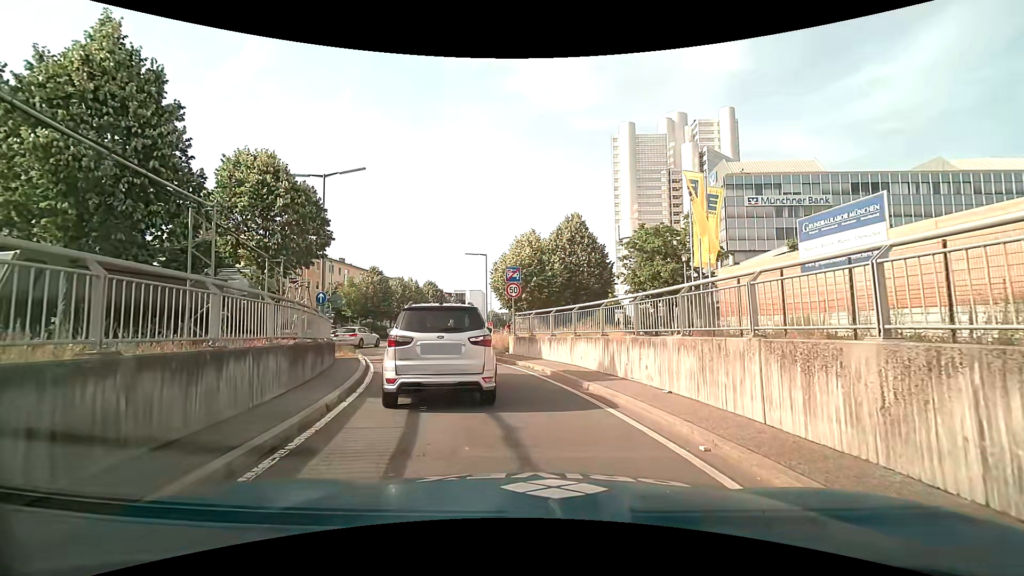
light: Day
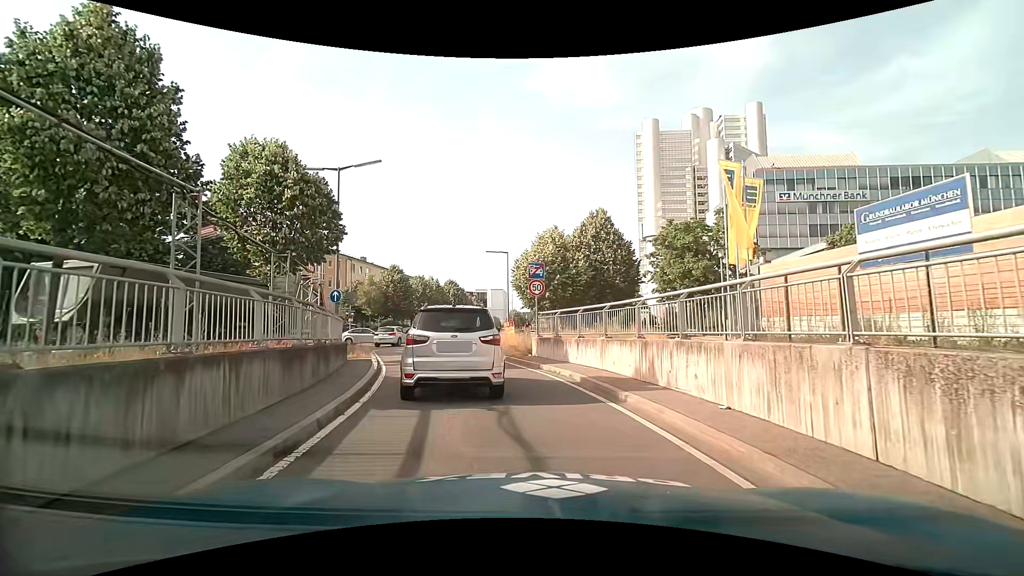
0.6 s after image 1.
(0.0, +1.3) m; -3°
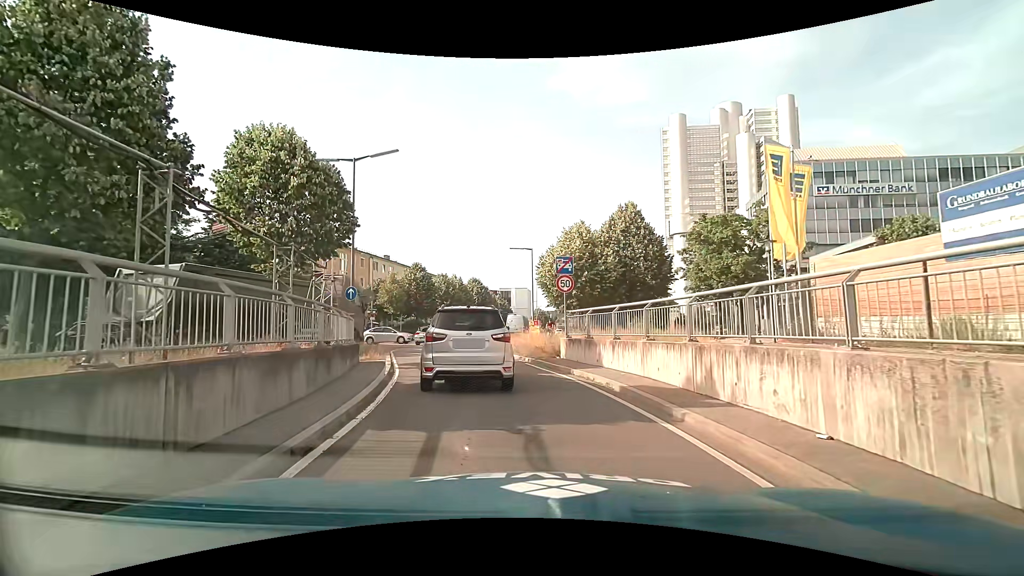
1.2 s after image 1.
(0.0, +1.6) m; -2°
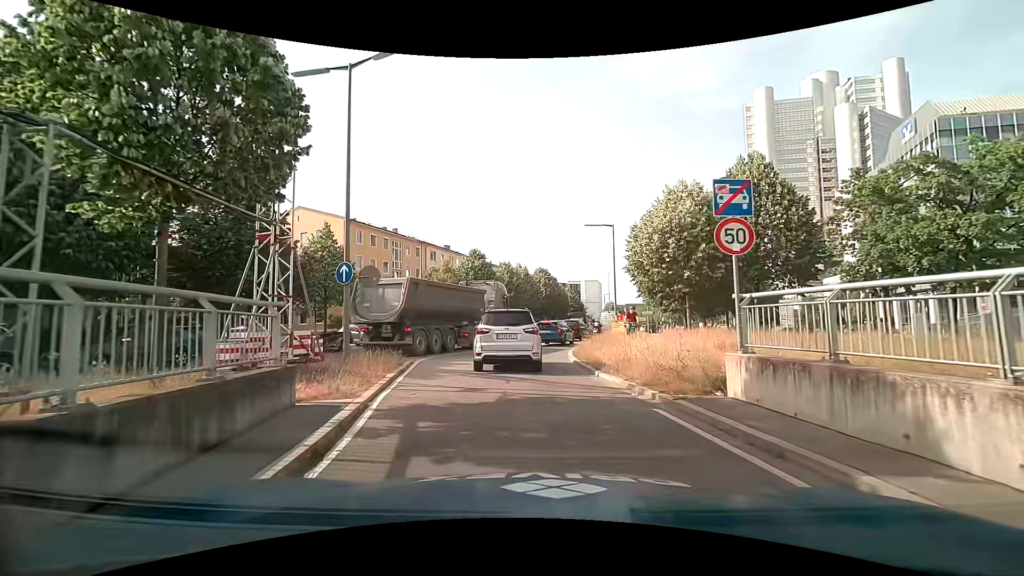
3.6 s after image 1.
(-0.9, +8.7) m; -8°
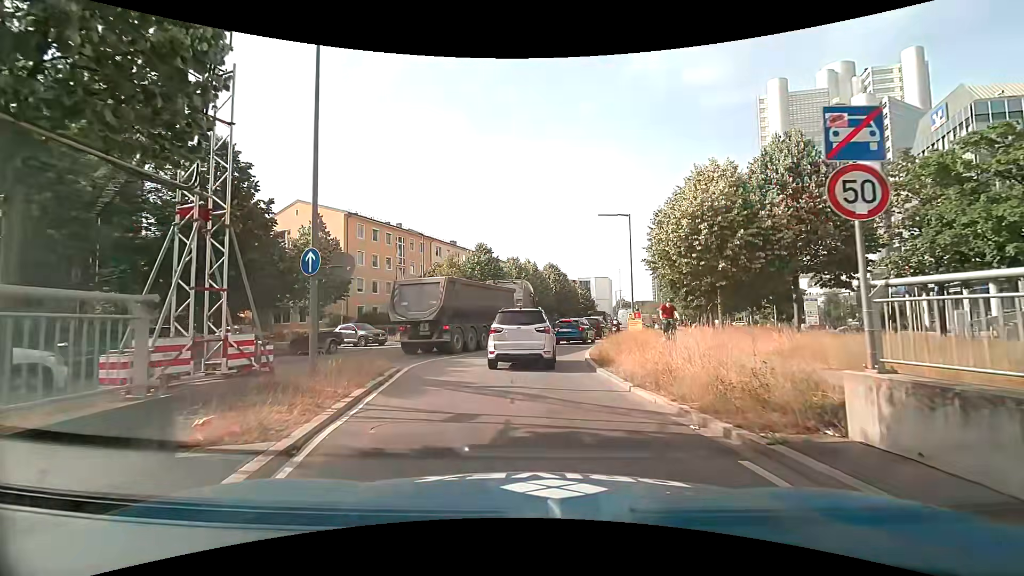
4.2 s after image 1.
(0.0, +2.6) m; -2°
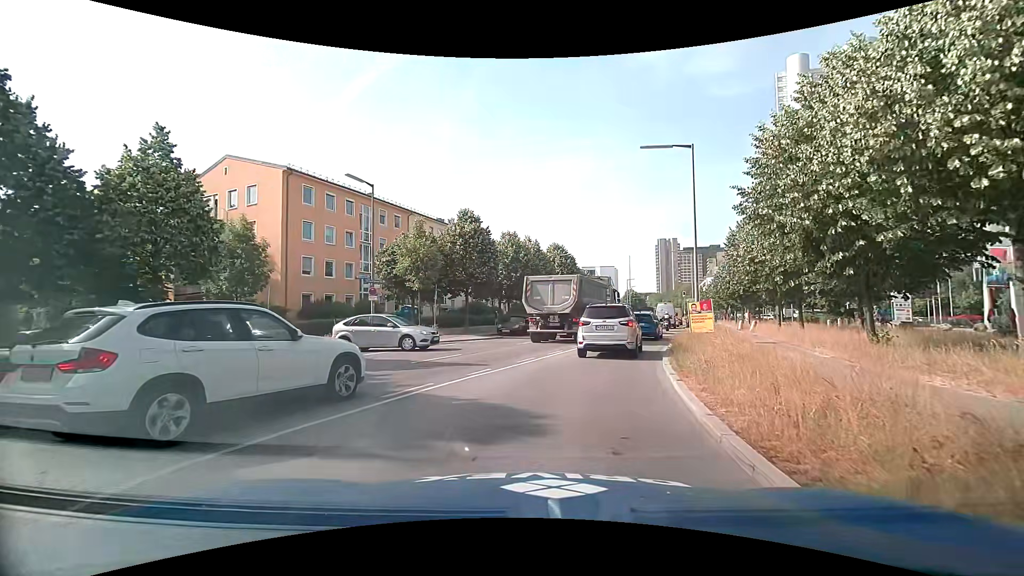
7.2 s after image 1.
(-0.1, +12.5) m; 0°
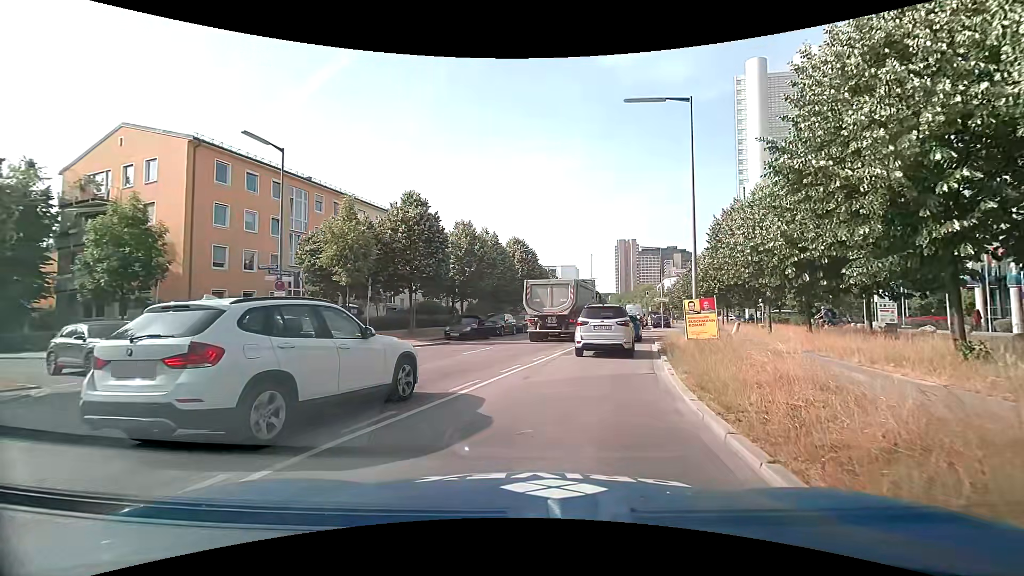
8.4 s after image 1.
(+0.2, +5.1) m; +3°
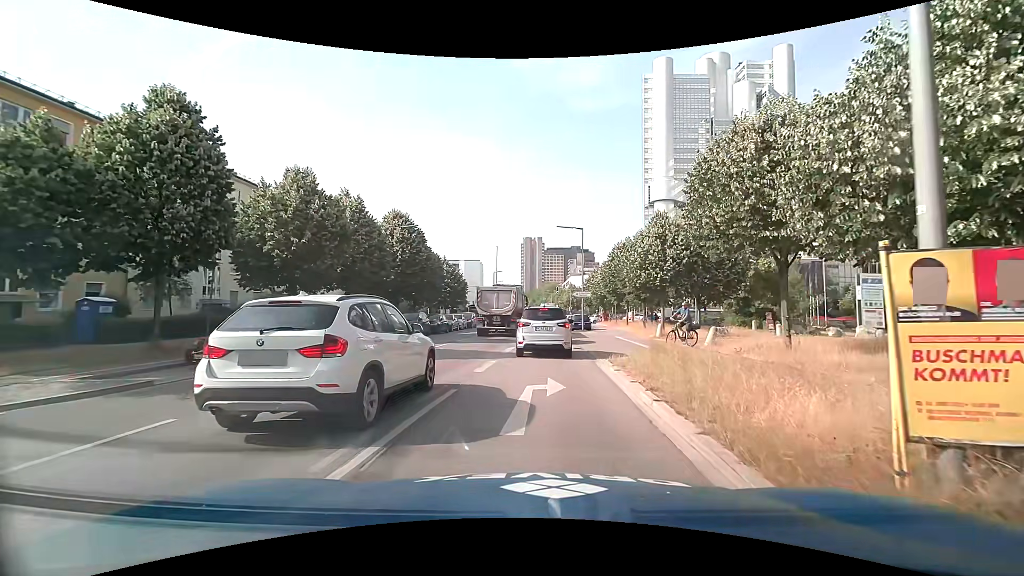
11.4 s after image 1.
(+1.6, +13.0) m; +12°
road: secondary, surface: asphalt
